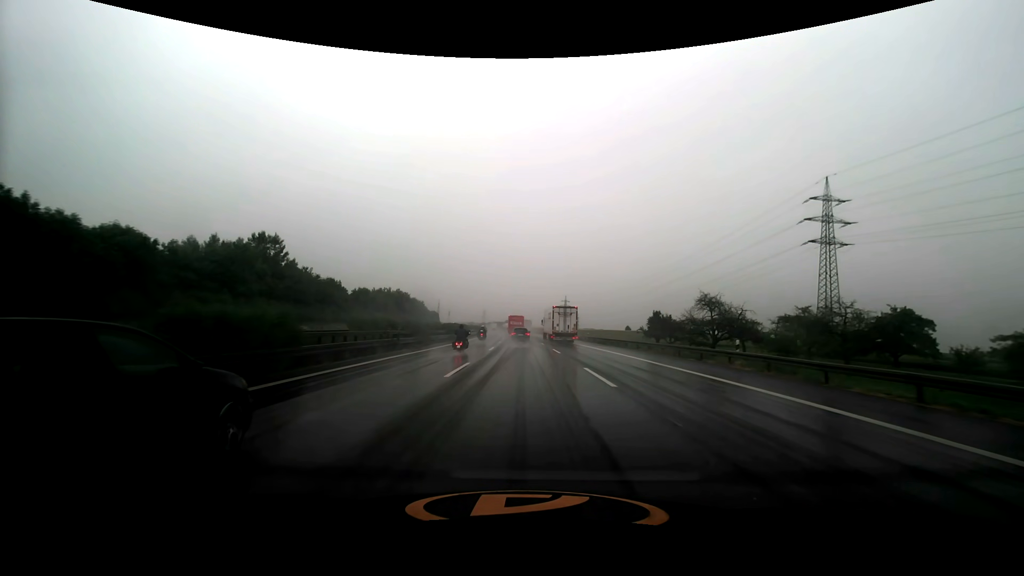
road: motorway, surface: asphalt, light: Day
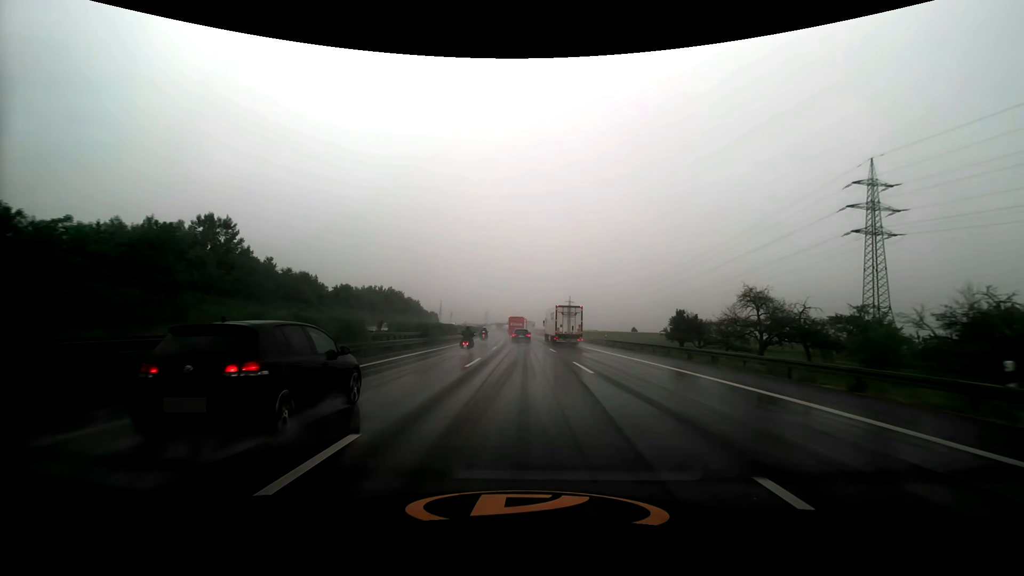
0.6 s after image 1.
(0.0, +13.6) m; 0°
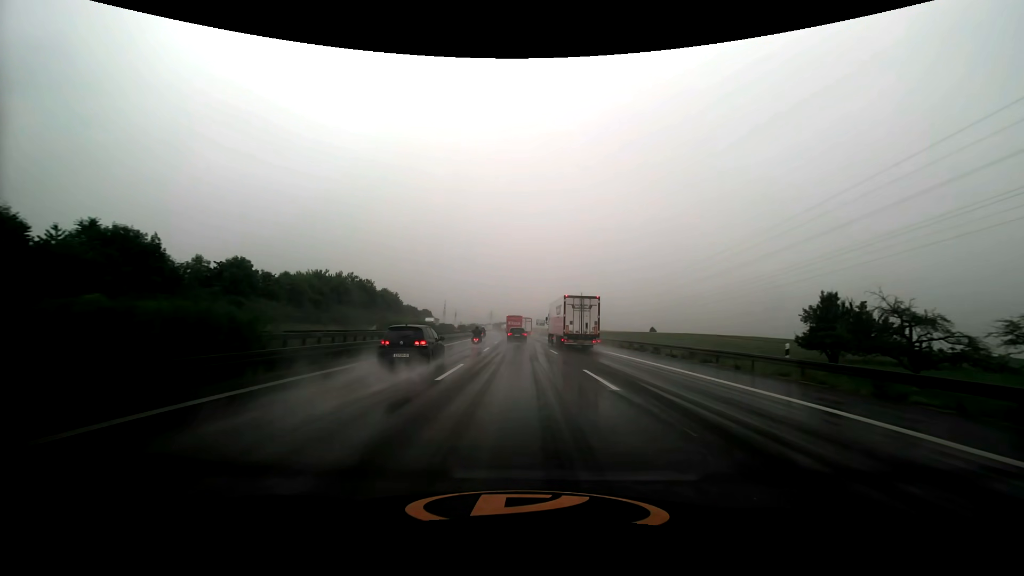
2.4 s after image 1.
(-0.3, +41.4) m; -1°
(0, +10) (0, +20) (0, +30) (0, +40) (-1, +50) (-1, +60) (-1, +70) (-2, +80) (-2, +90) (-3, +100) m
